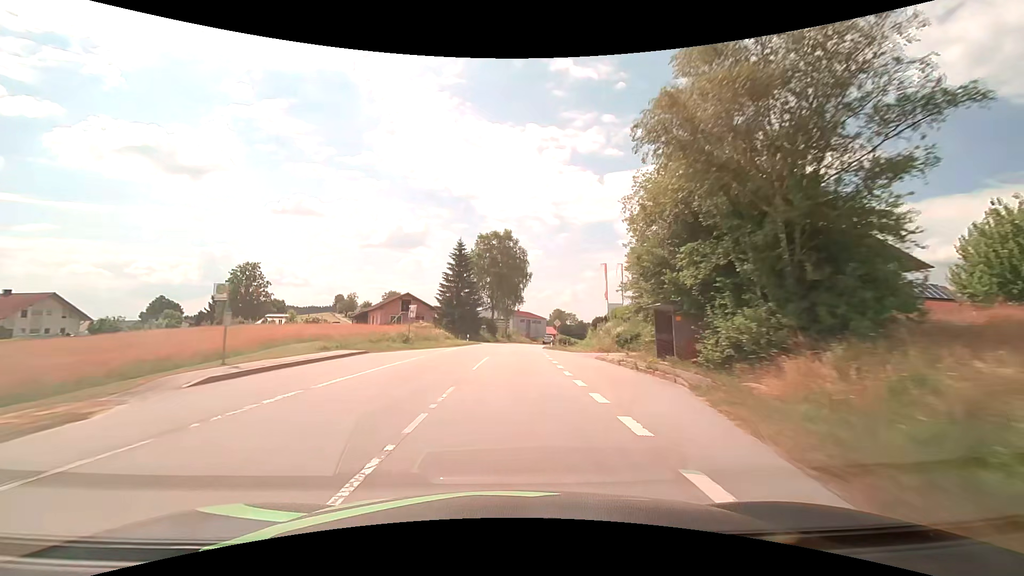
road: secondary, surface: asphalt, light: Day
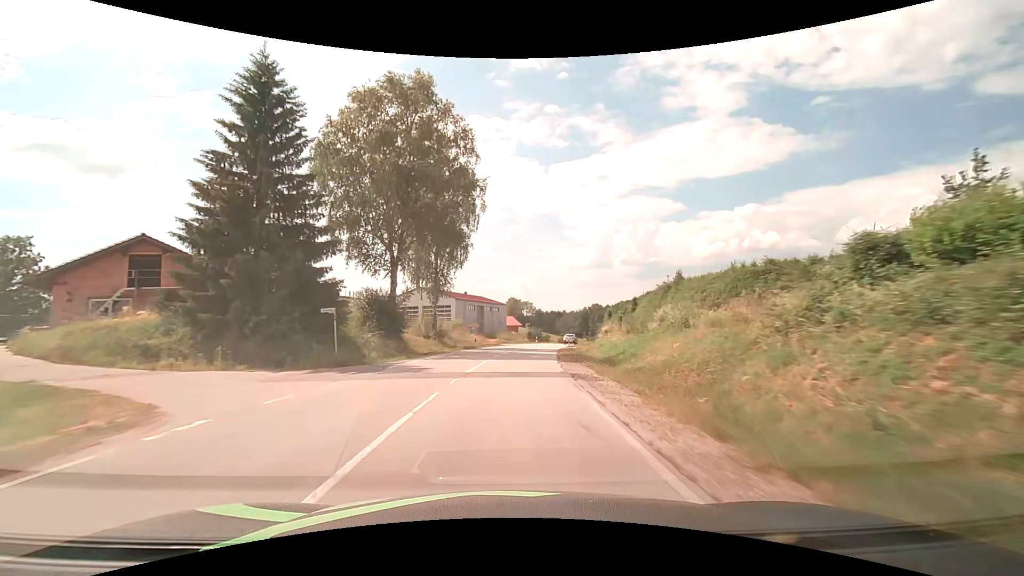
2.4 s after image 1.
(+1.7, +50.2) m; +5°
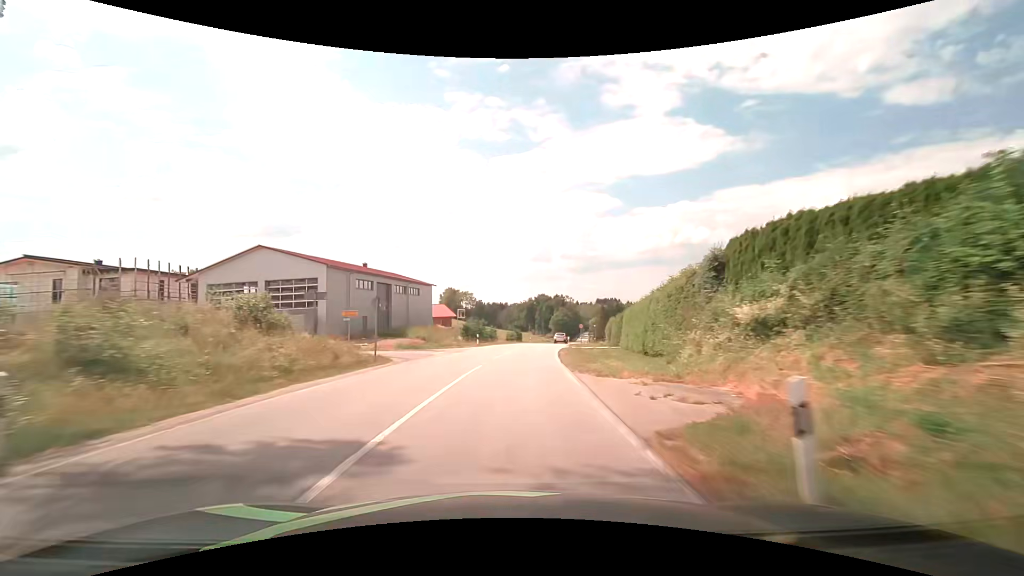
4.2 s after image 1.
(+2.2, +37.7) m; +7°
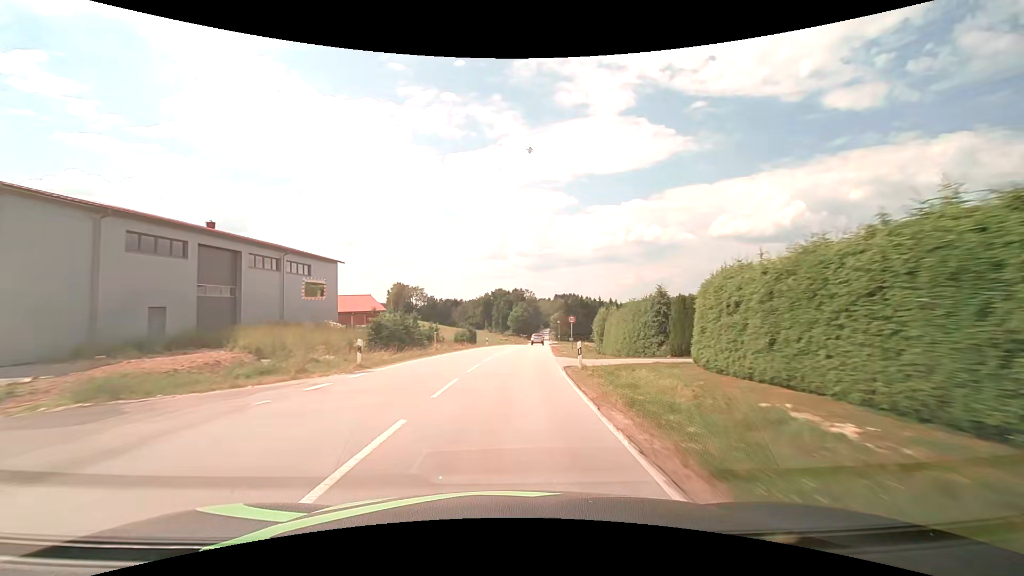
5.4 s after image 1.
(+1.1, +25.1) m; +5°
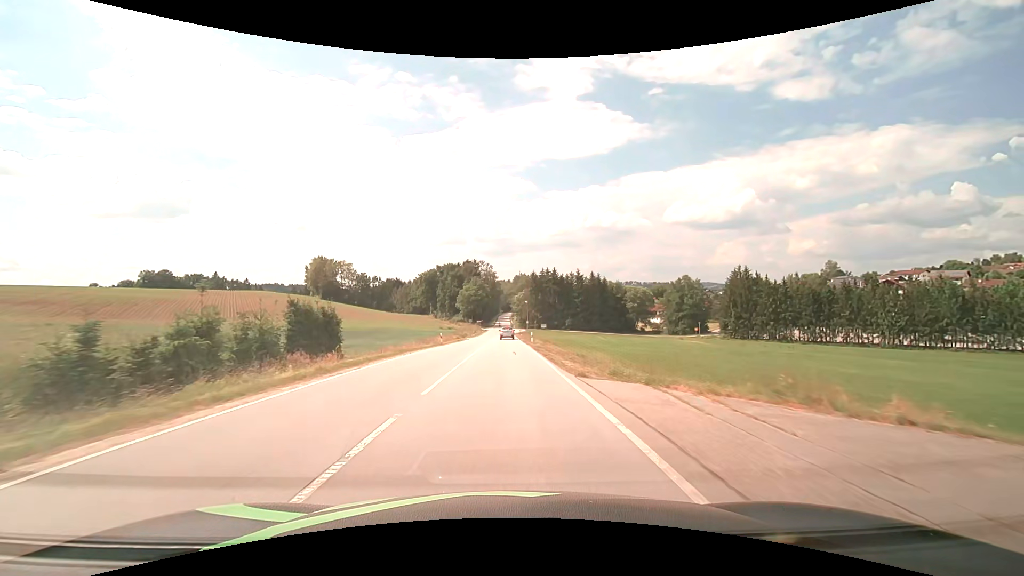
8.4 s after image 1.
(+3.8, +59.6) m; +5°
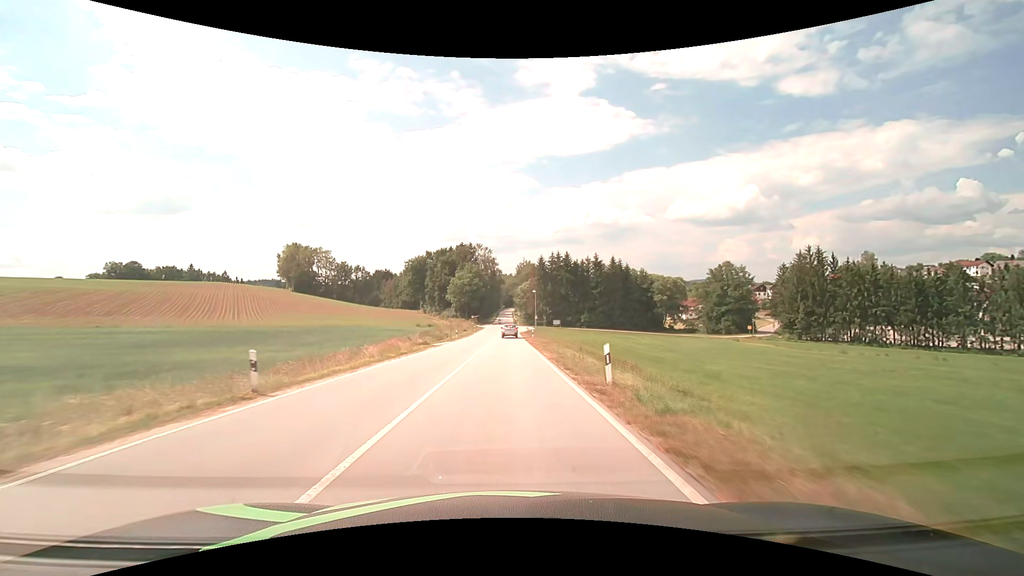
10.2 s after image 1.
(-0.1, +32.6) m; 0°
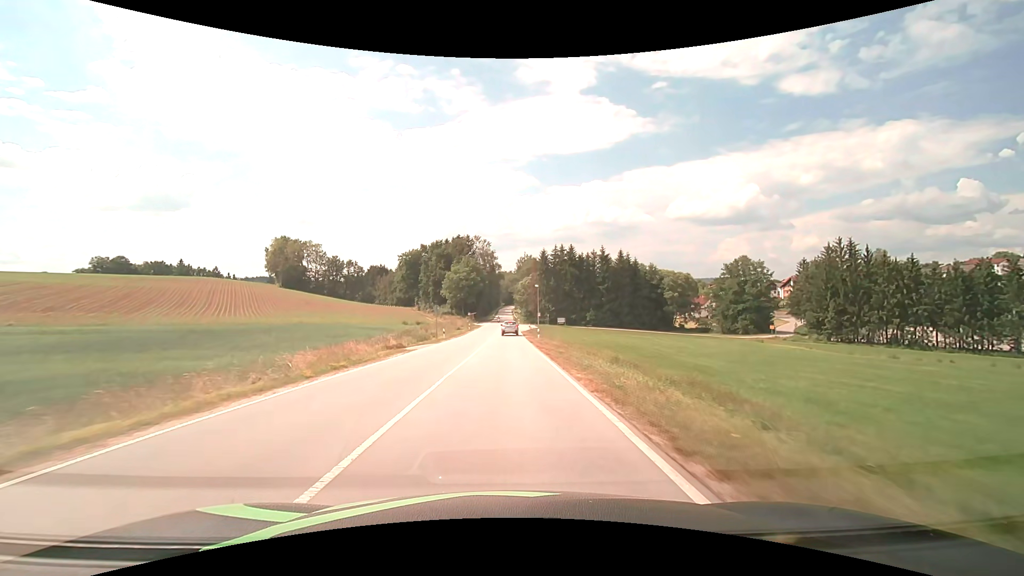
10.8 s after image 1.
(0.0, +10.5) m; 0°
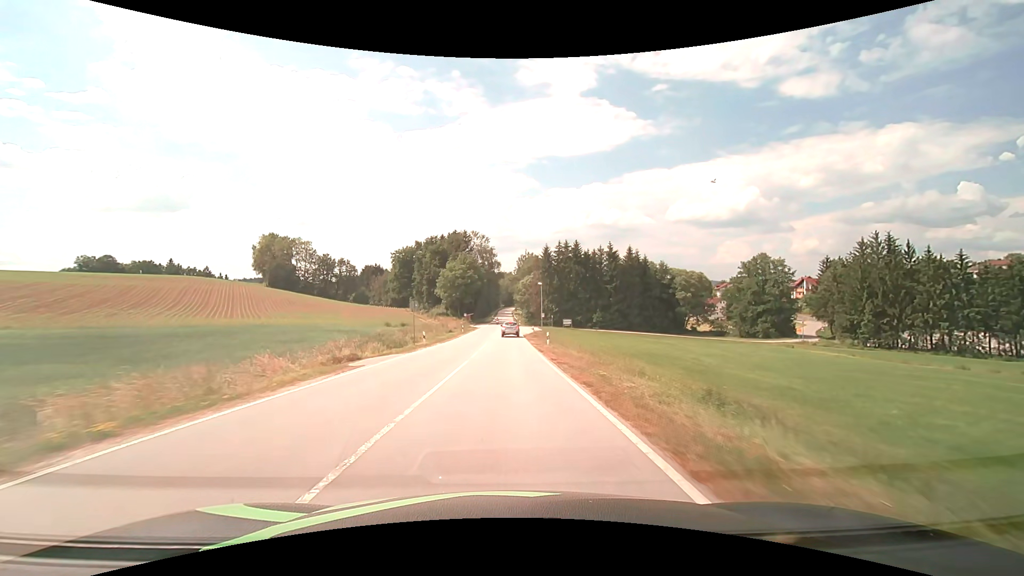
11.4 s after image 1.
(0.0, +10.4) m; 0°
(0, +10) (0, +20) (0, +30) (0, +40) (0, +50) (0, +60) (+1, +70) (+1, +80) (+2, +90) (+9, +97) m
